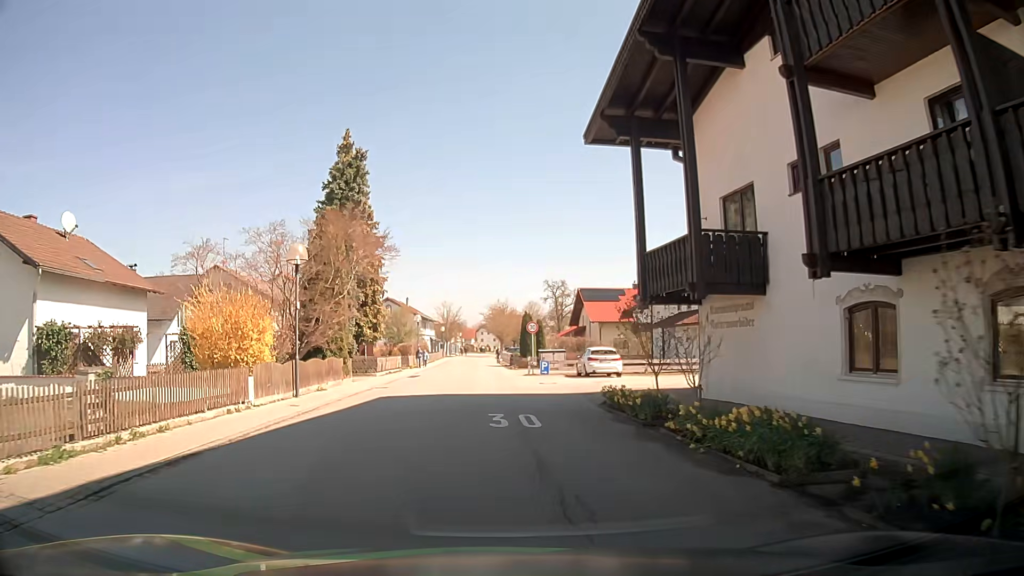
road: residential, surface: asphalt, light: Day
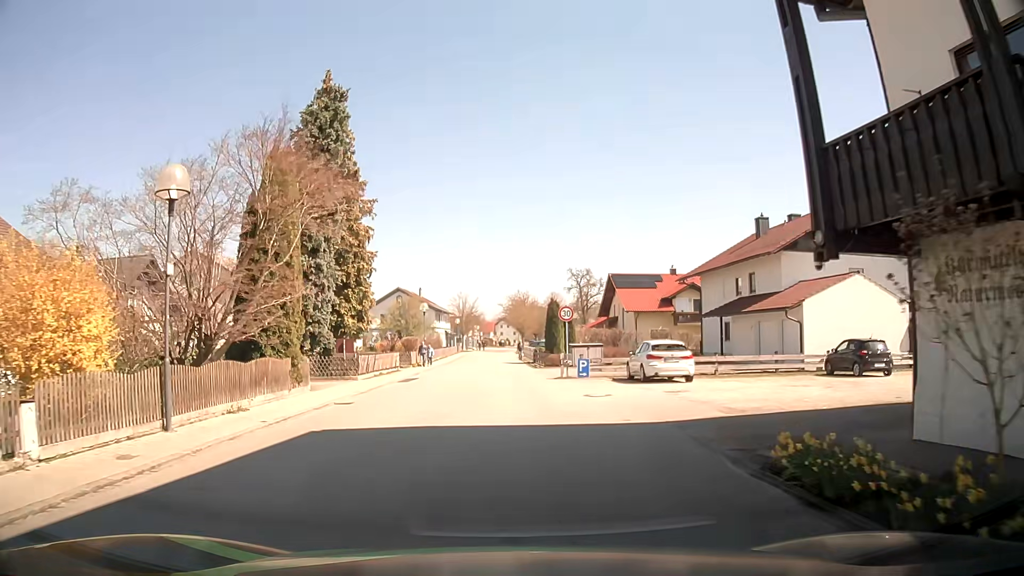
(-0.2, +9.4) m; -2°
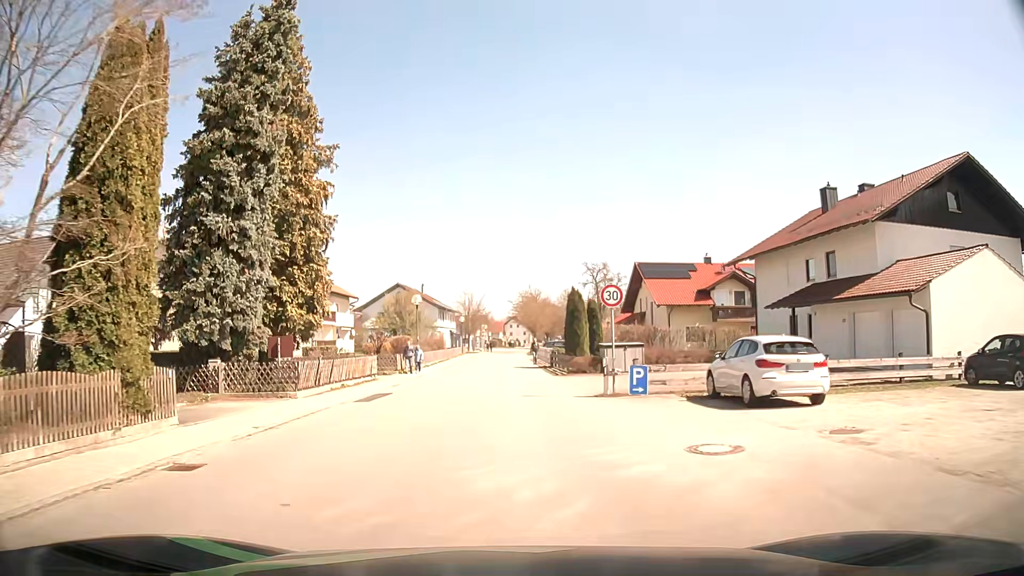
(0.0, +9.5) m; -2°
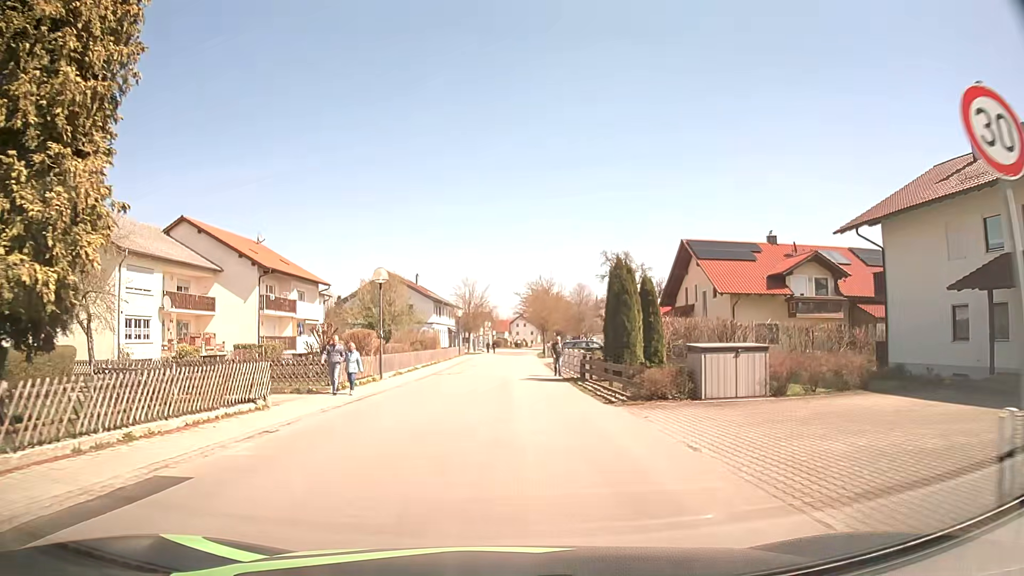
(+0.2, +14.4) m; 0°
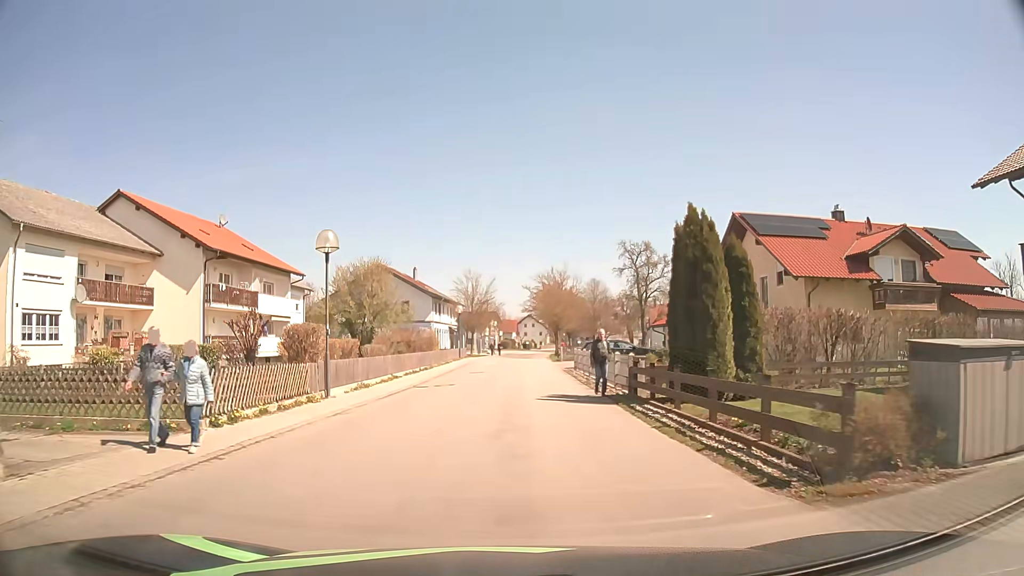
(+0.1, +9.7) m; 0°
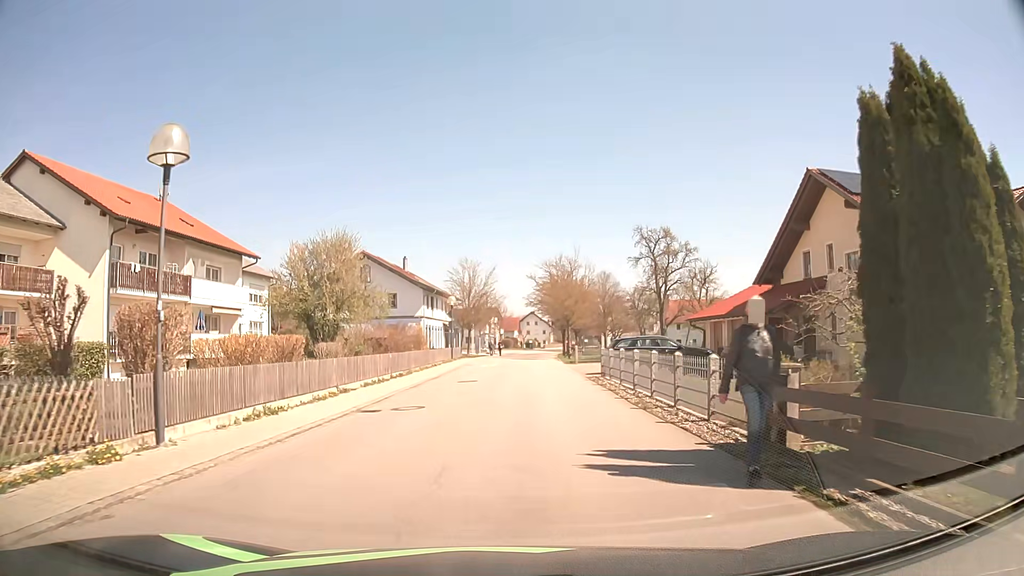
(0.0, +9.8) m; 0°
